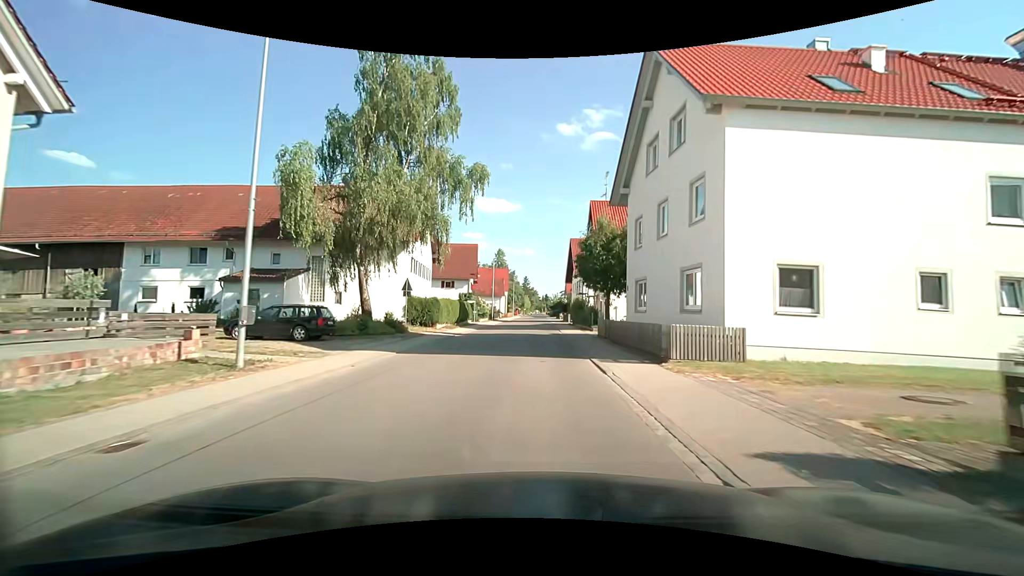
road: tertiary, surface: asphalt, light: Day
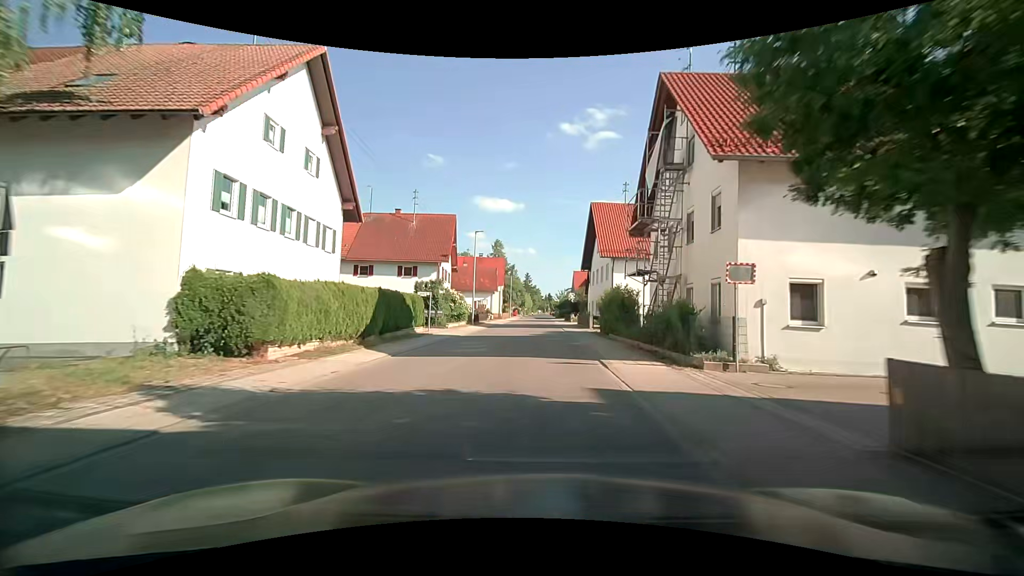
(0.0, +22.0) m; -1°
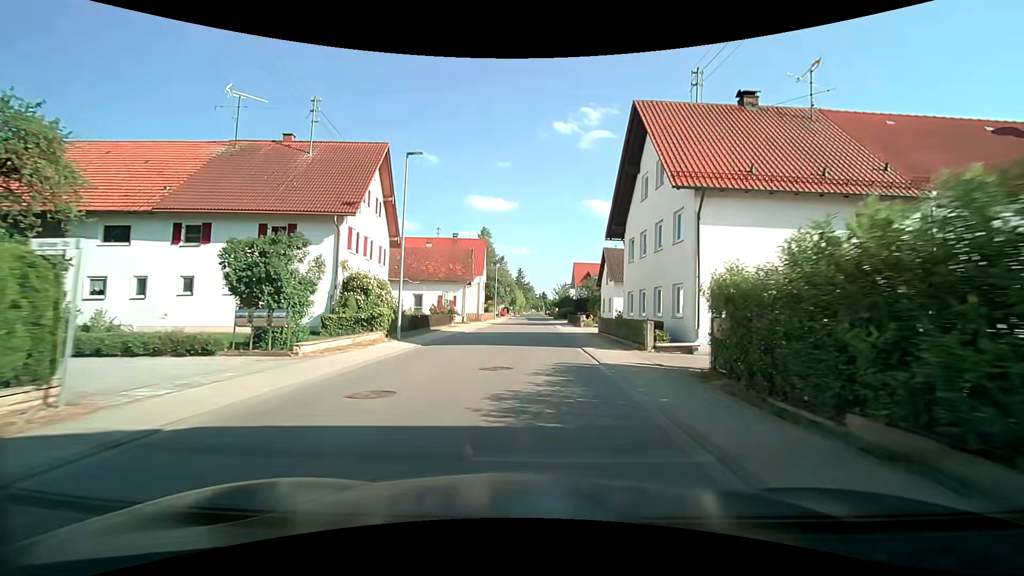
(+0.3, +21.6) m; +1°
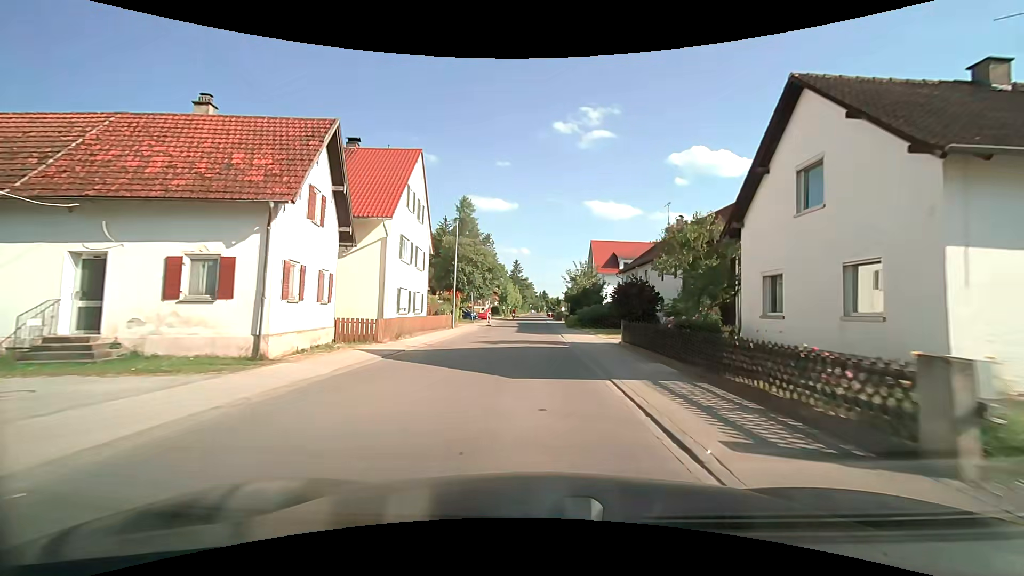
(+0.2, +36.3) m; +1°
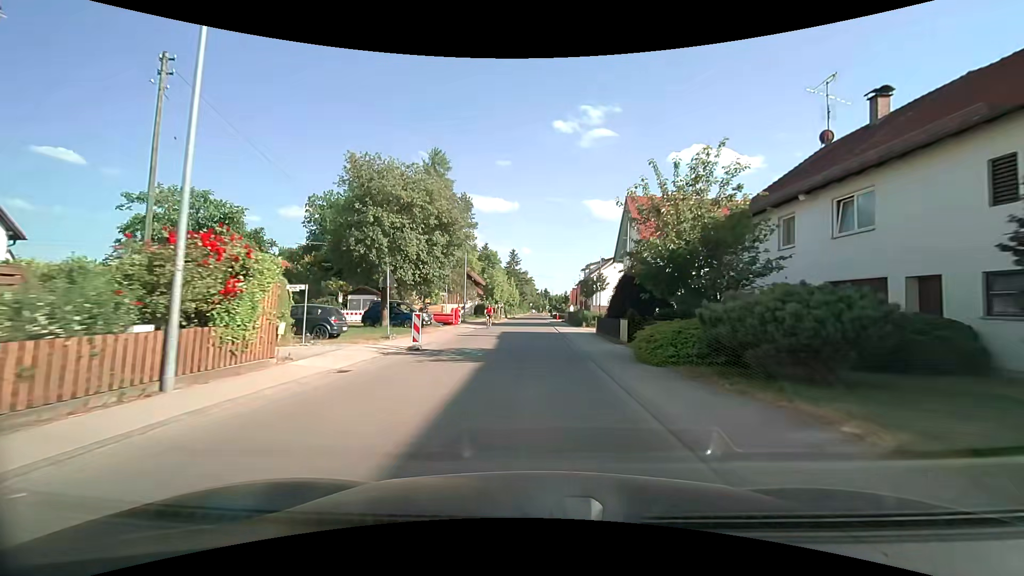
(-0.2, +28.8) m; 0°
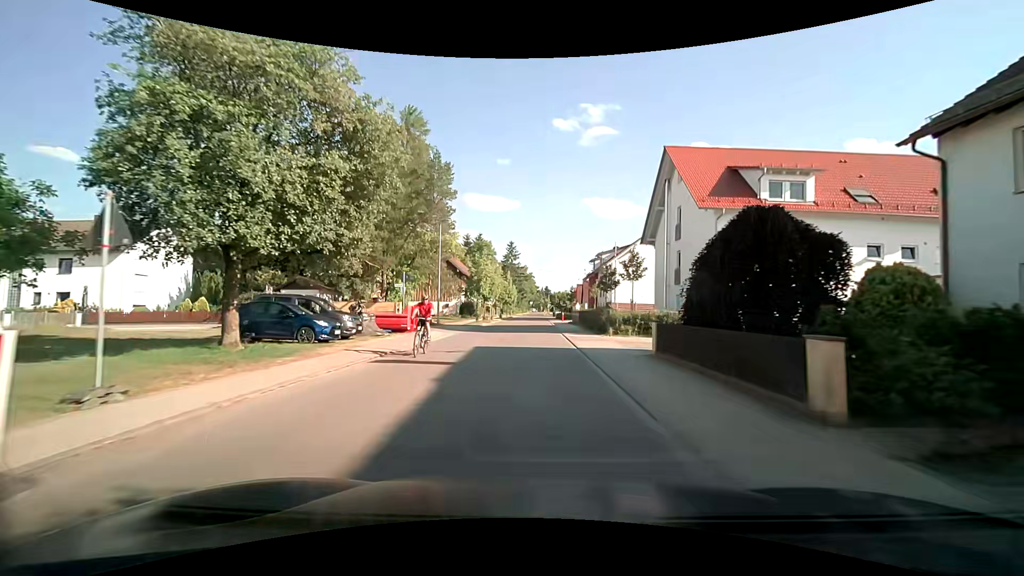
(-0.1, +14.1) m; 0°
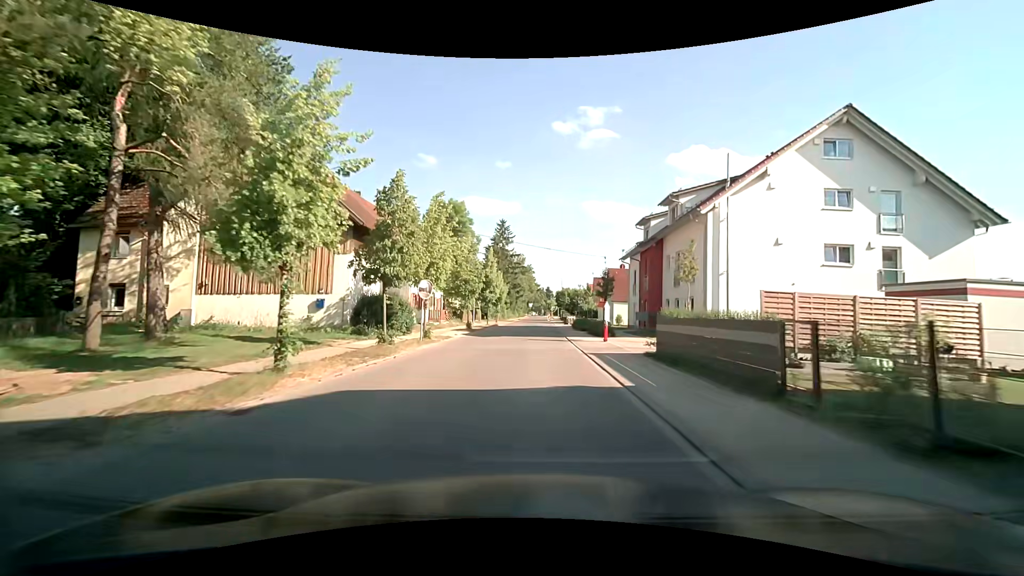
(-0.4, +35.3) m; 0°
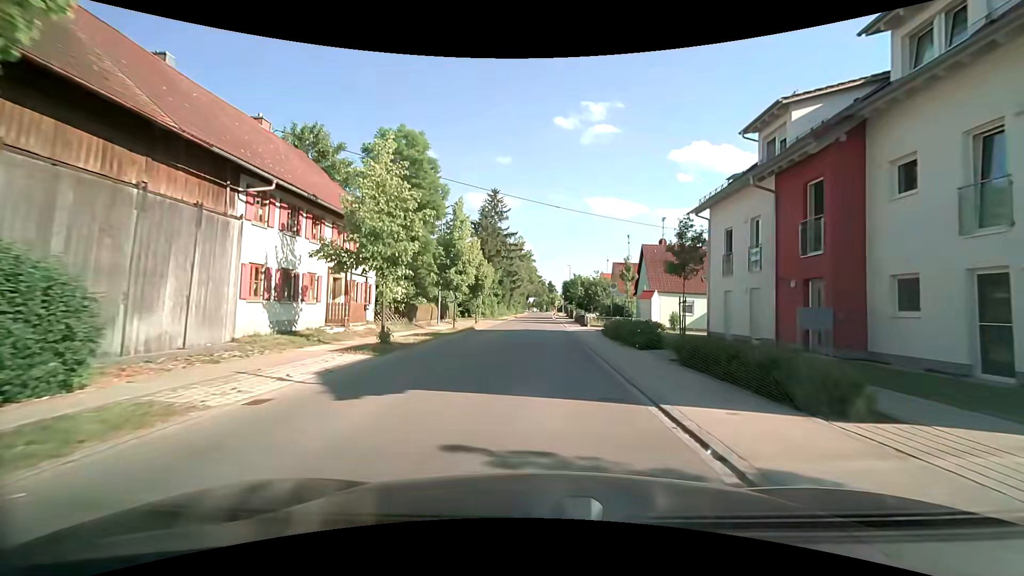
(0.0, +21.2) m; 0°
(0, +10) (0, +20) (0, +30) (0, +40) (0, +50) (0, +60) (0, +70) (+1, +80) (+2, +90) (+2, +100) m
